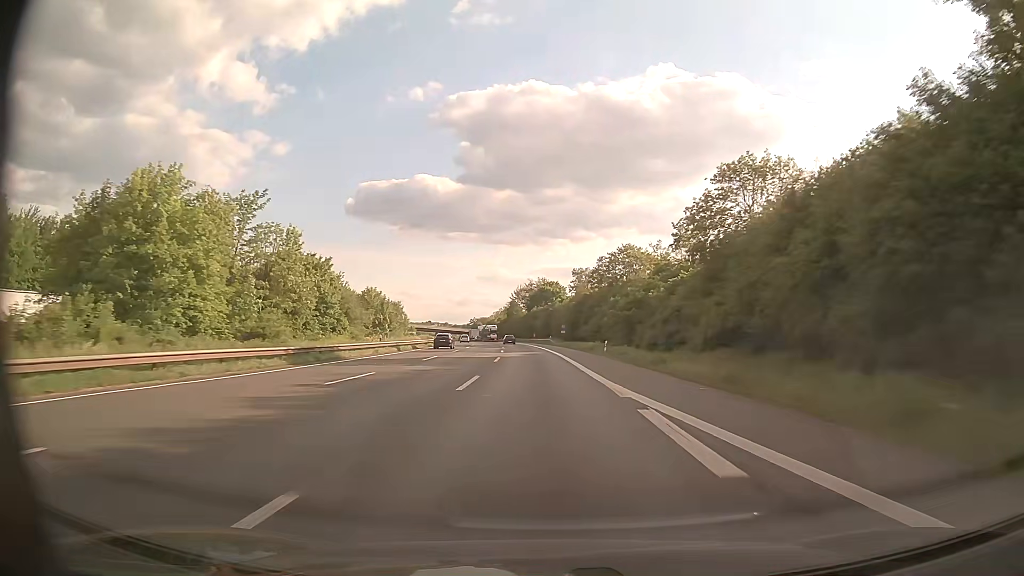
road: motorway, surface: asphalt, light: Day
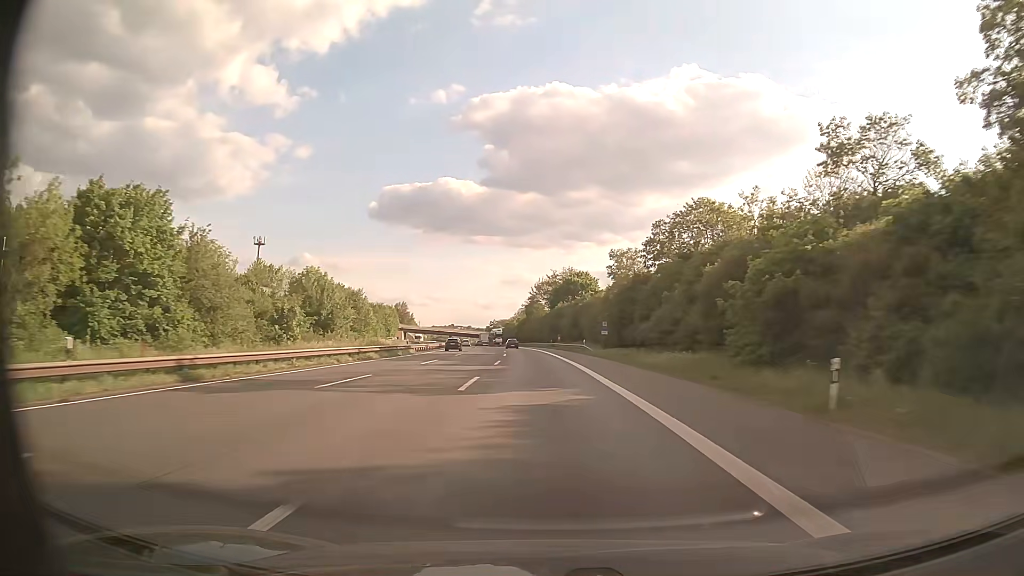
(-0.6, +35.6) m; -2°
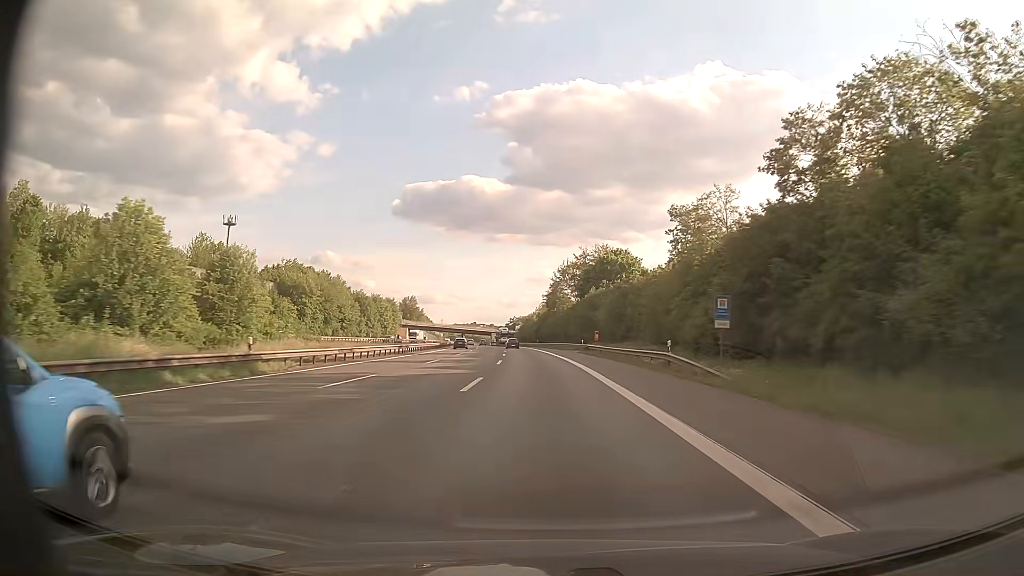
(-0.6, +35.8) m; -2°
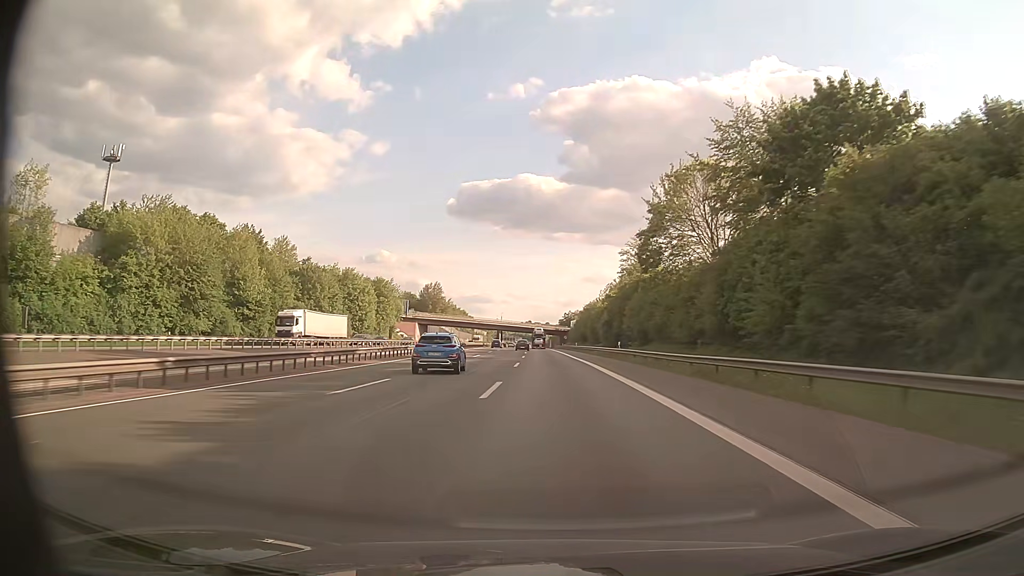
(-3.0, +74.1) m; -5°
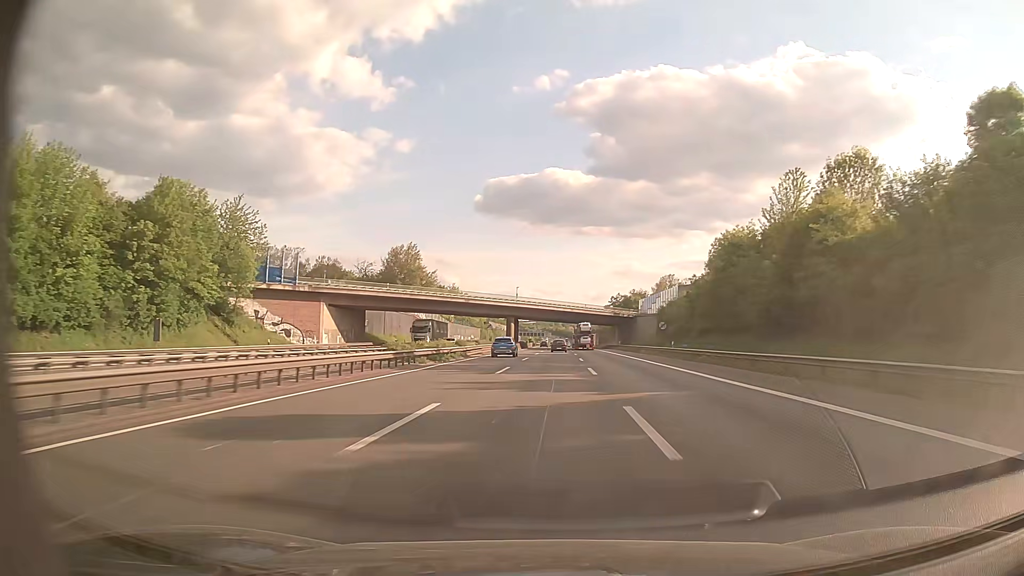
(-4.3, +98.3) m; -3°
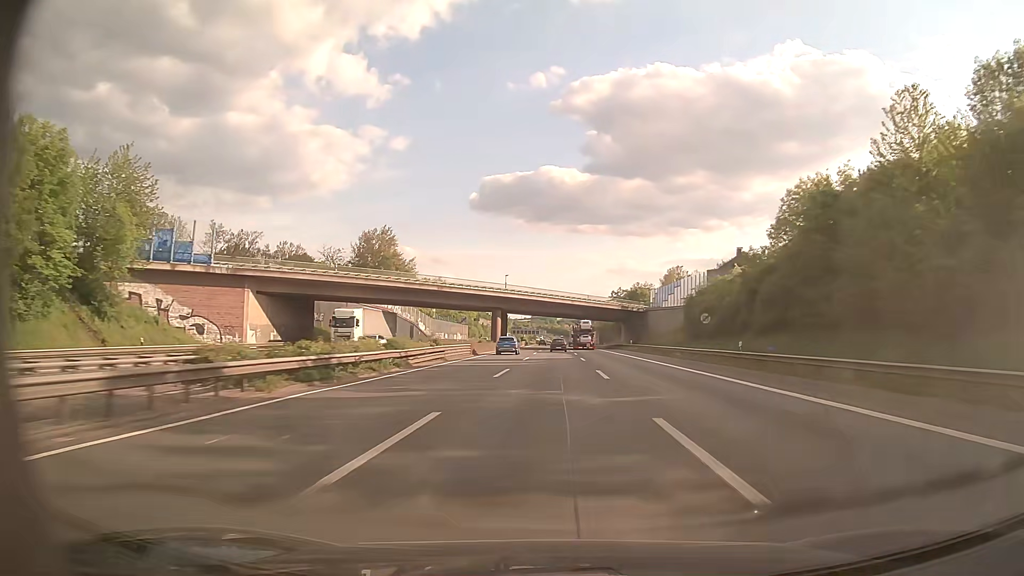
(0.0, +20.4) m; 0°
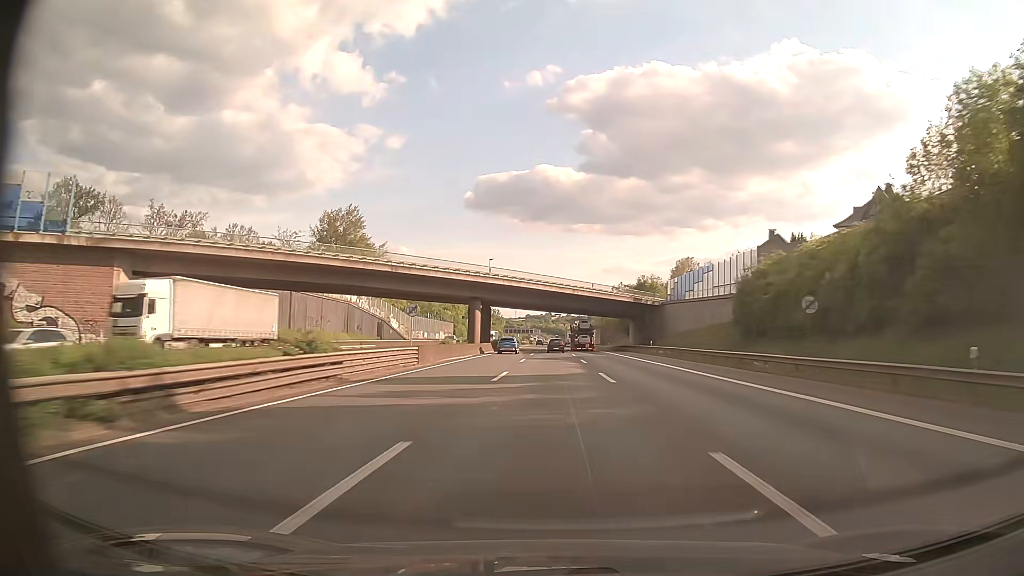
(+0.1, +20.4) m; +1°
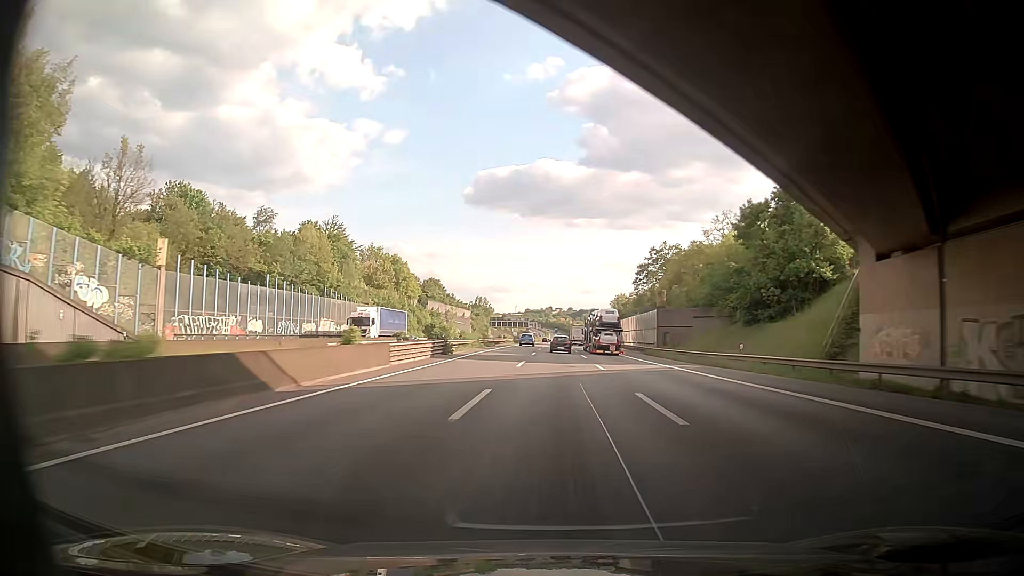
(+0.6, +82.6) m; 0°
(0, +10) (0, +20) (0, +30) (0, +40) (0, +50) (0, +60) (0, +70) (0, +80) (0, +90) (0, +100) m
